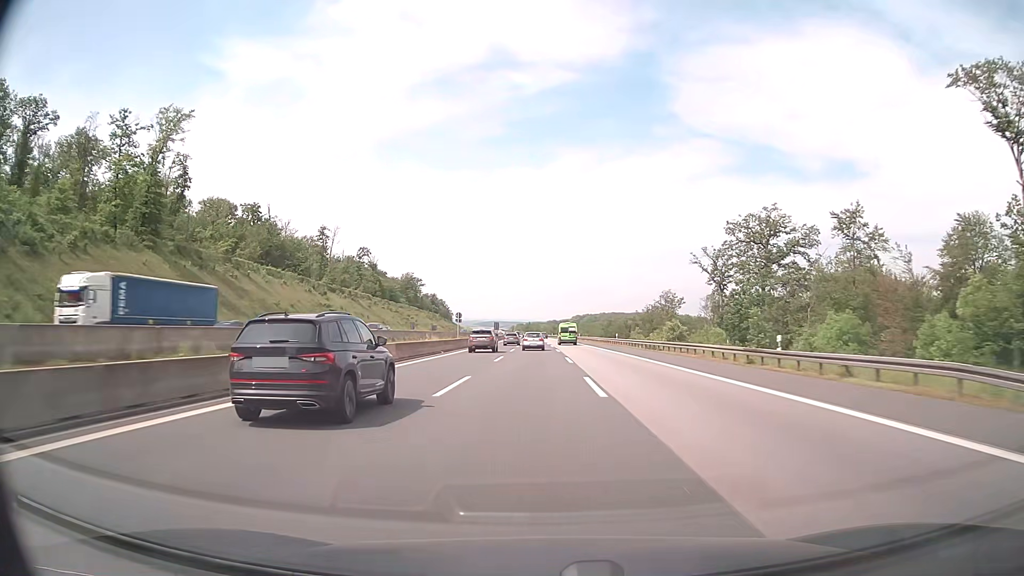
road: motorway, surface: asphalt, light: Day
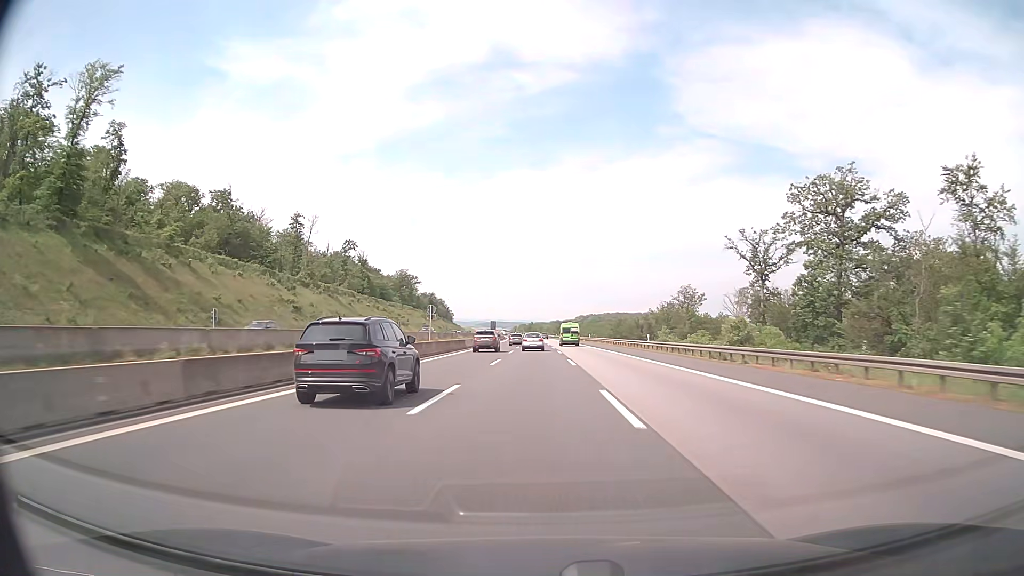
(0.0, +21.1) m; 0°
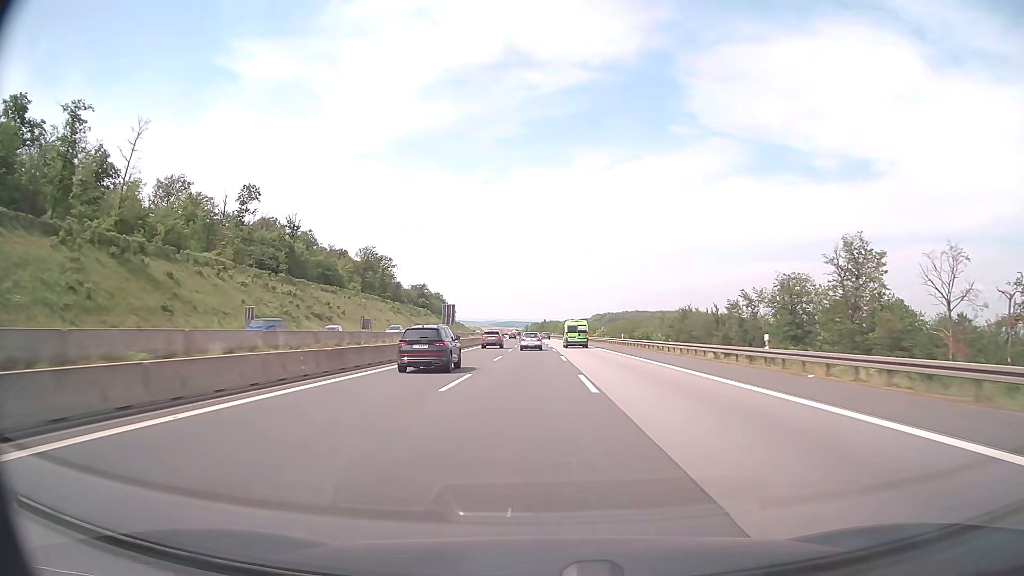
(-0.5, +85.4) m; -1°
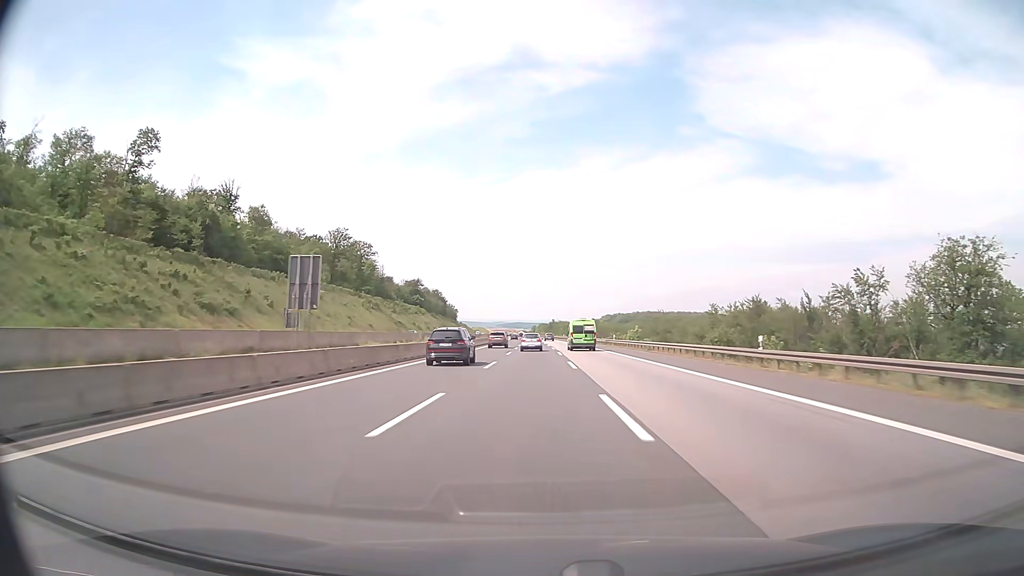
(-0.4, +43.0) m; -1°
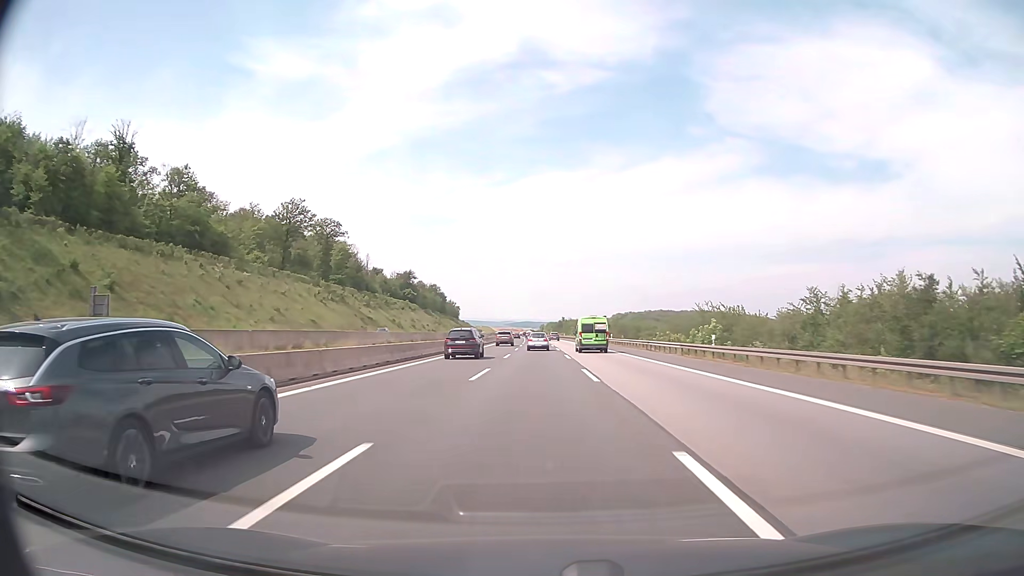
(-0.3, +43.2) m; -1°
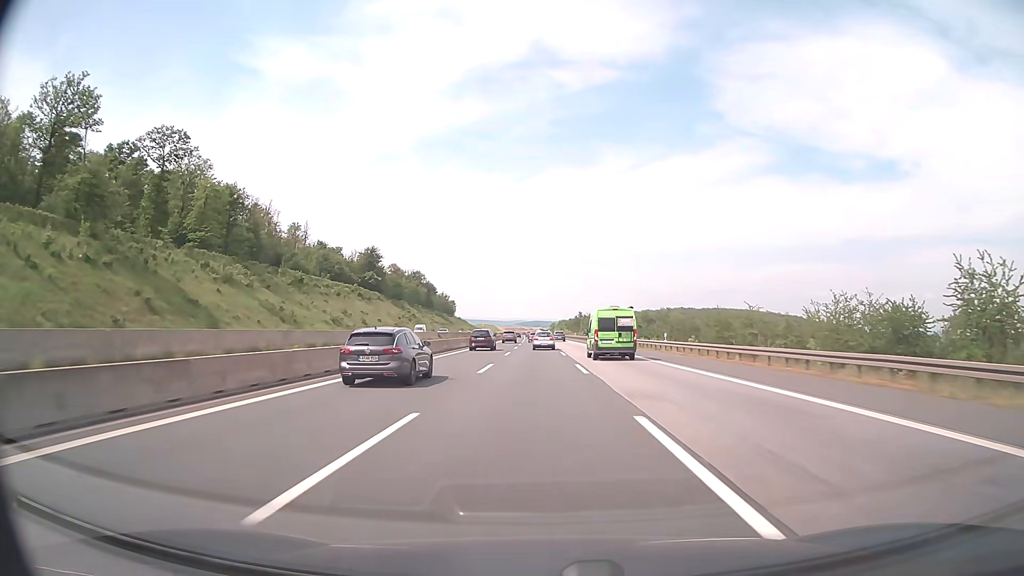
(-0.6, +86.8) m; -1°
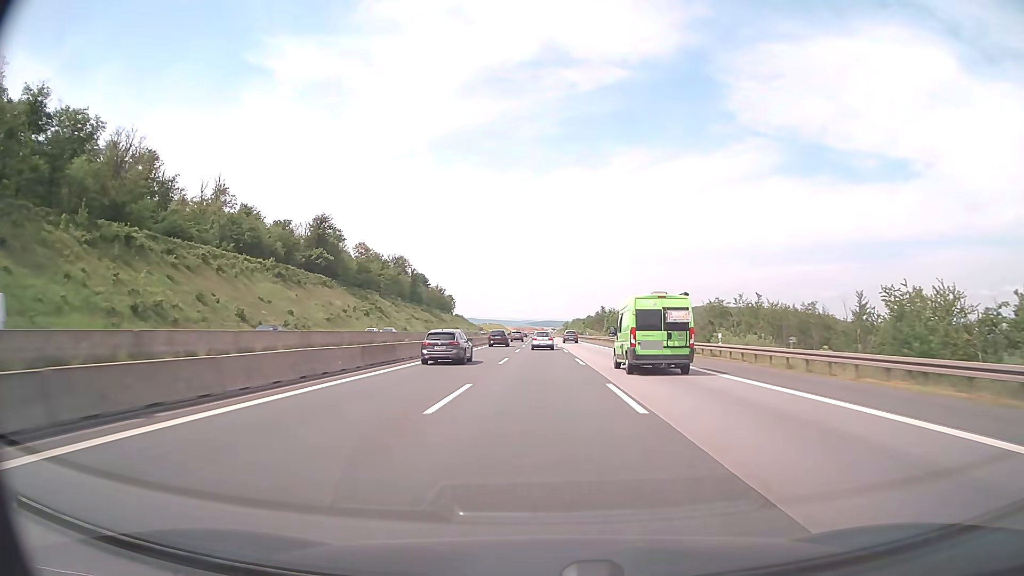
(-0.6, +65.1) m; -1°
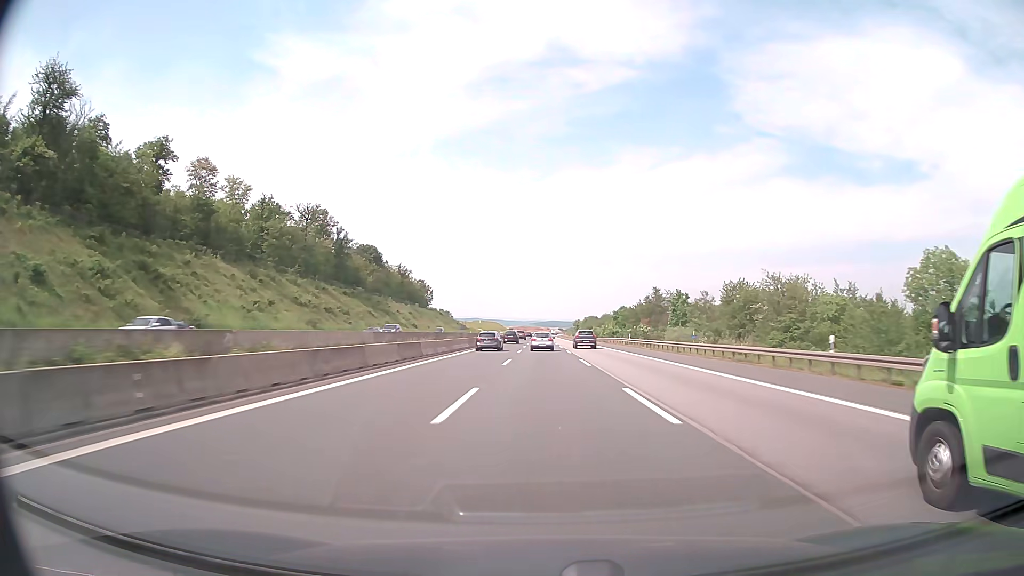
(-0.7, +109.1) m; -1°
(0, +10) (0, +20) (0, +30) (0, +40) (0, +50) (0, +60) (0, +70) (0, +80) (0, +90) (0, +100) m
